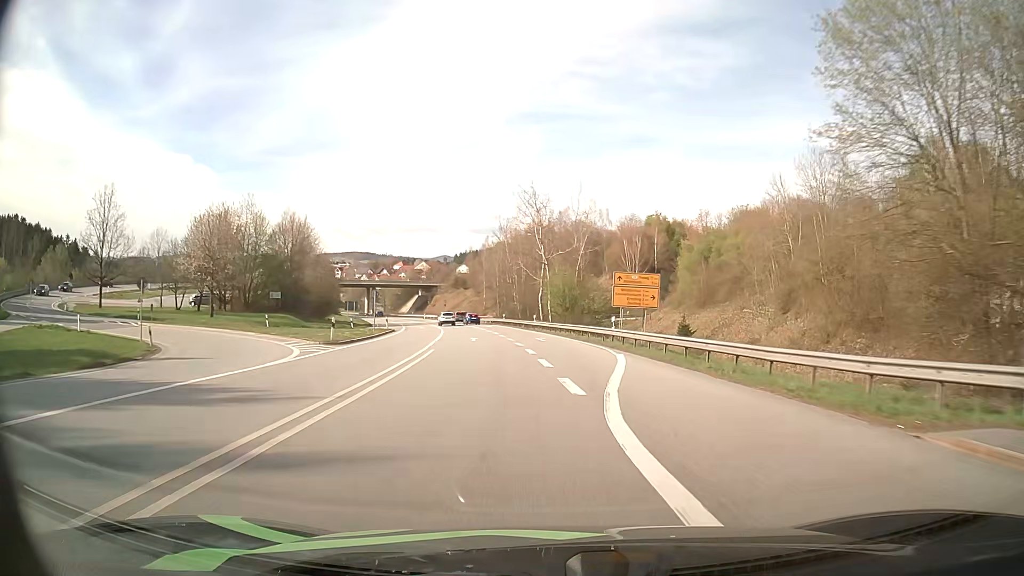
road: primary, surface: asphalt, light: Day
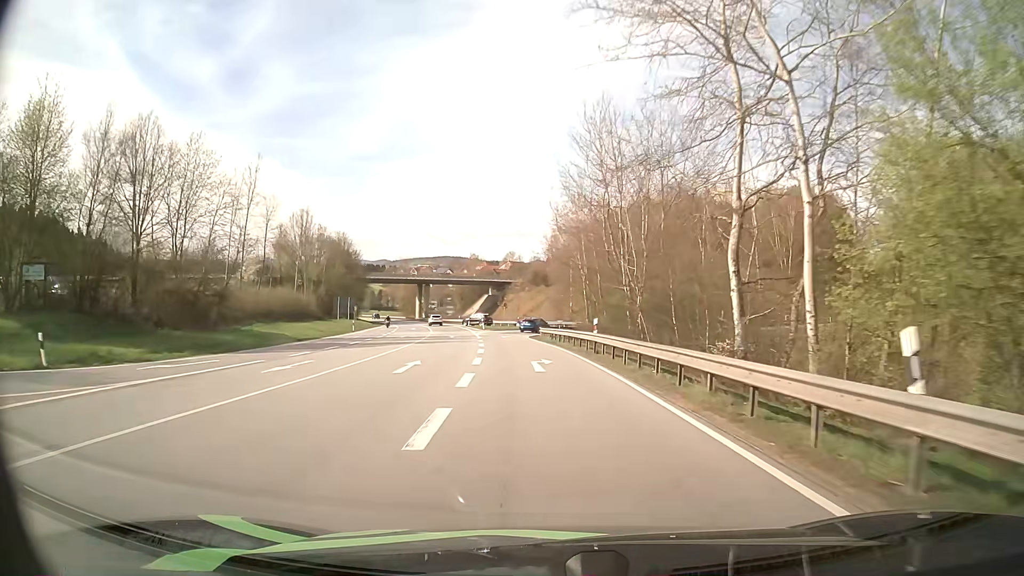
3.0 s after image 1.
(-3.1, +53.1) m; -8°
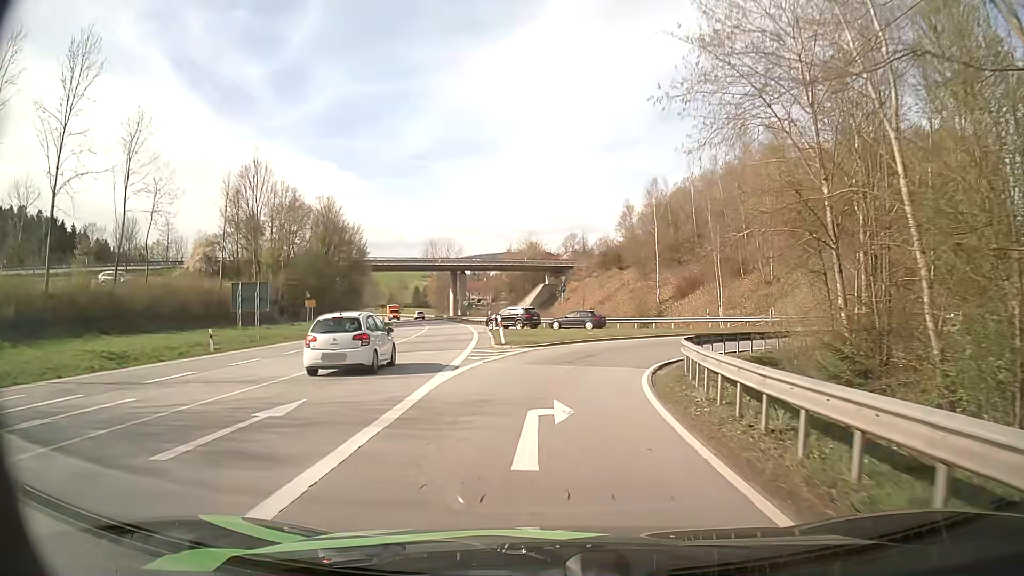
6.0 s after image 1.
(-2.0, +40.0) m; -5°
